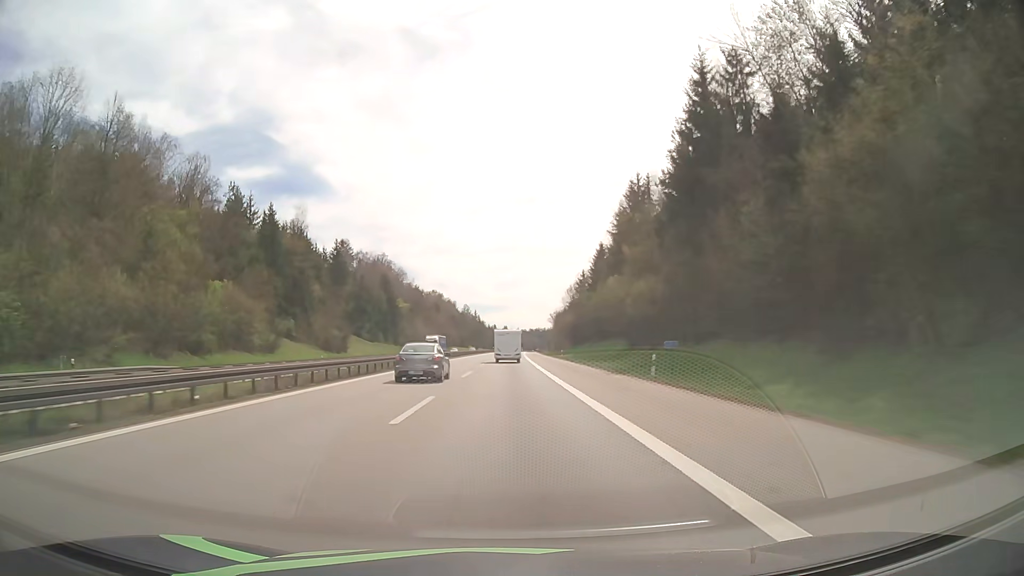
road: motorway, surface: asphalt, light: Day
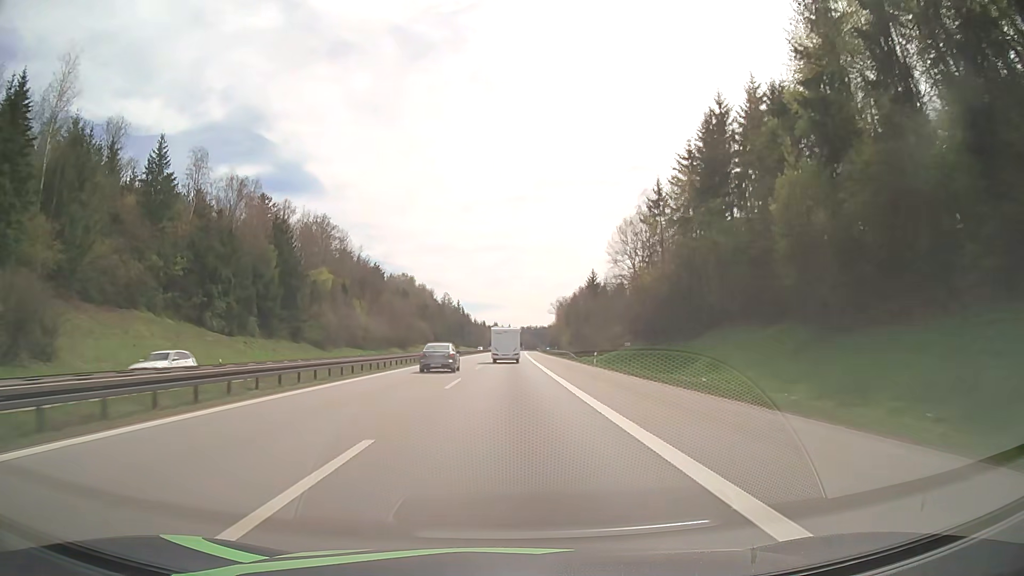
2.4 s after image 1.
(+0.5, +80.0) m; +1°
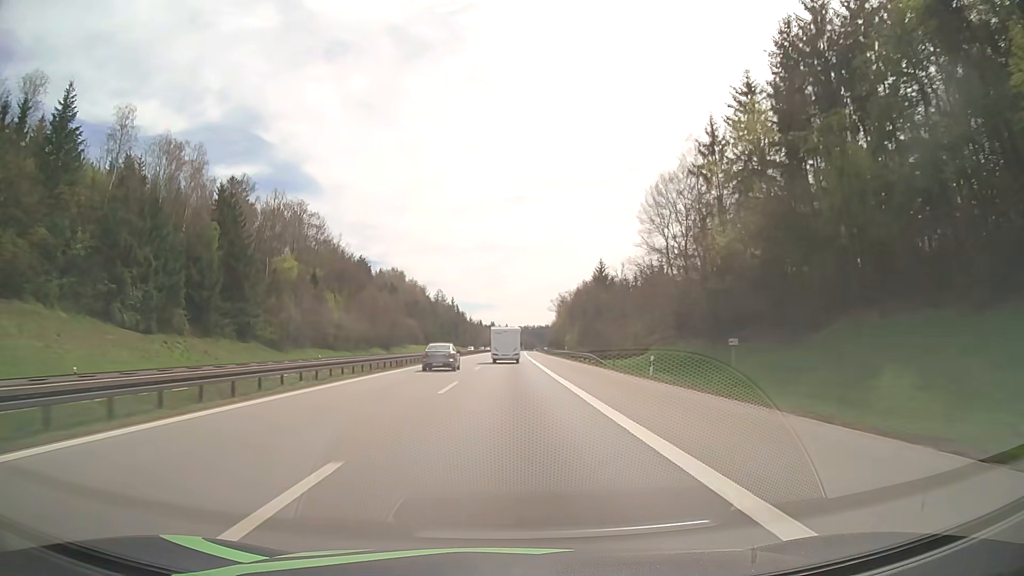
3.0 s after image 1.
(0.0, +19.8) m; 0°
(0, +10) (0, +20) (0, +30) (0, +40) (0, +50) (0, +60) (+1, +70) (+1, +80) (+1, +90) (+1, +100) m
